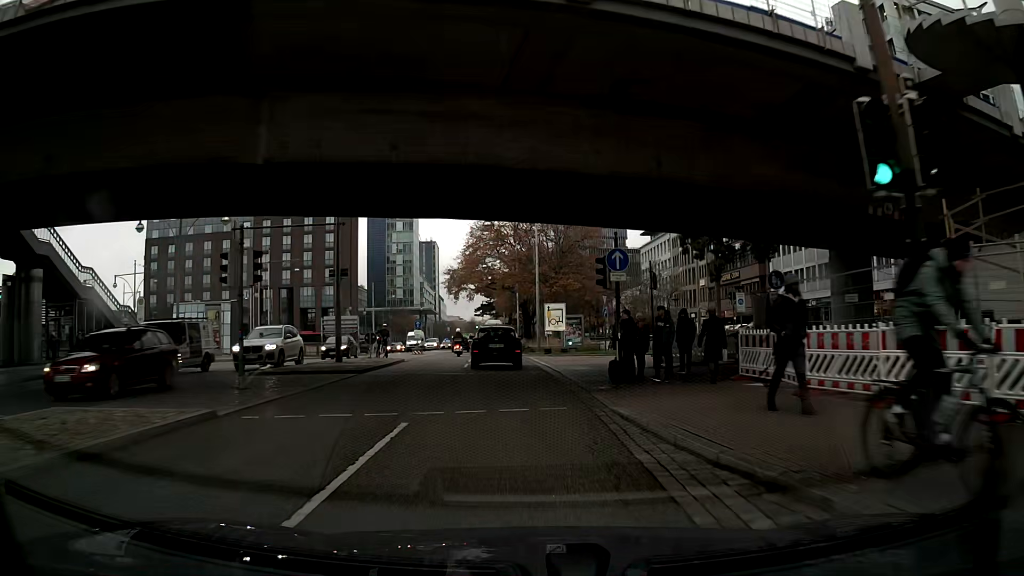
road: primary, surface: asphalt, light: Day
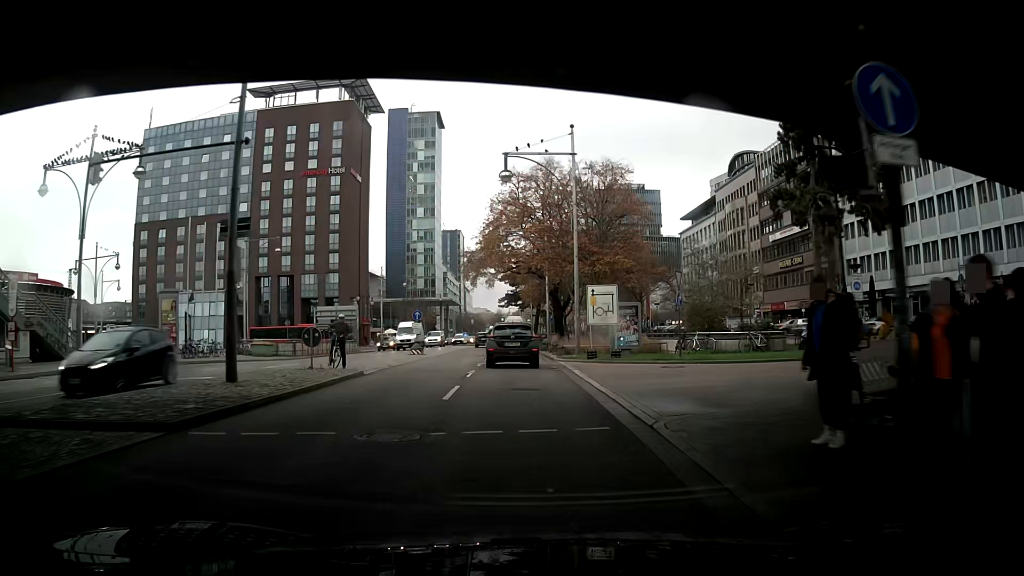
(-0.2, +12.4) m; -2°
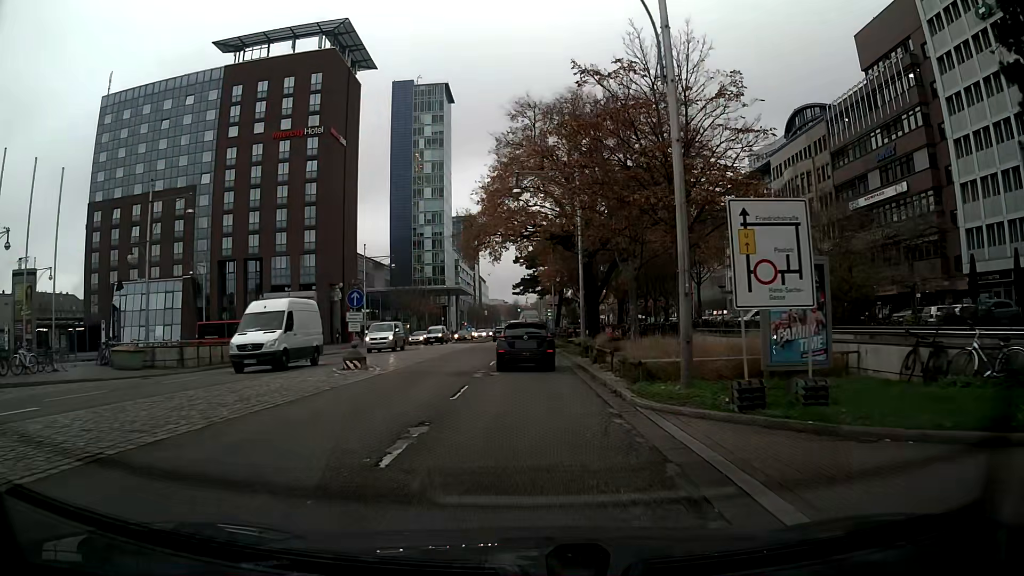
(-0.3, +18.0) m; -1°
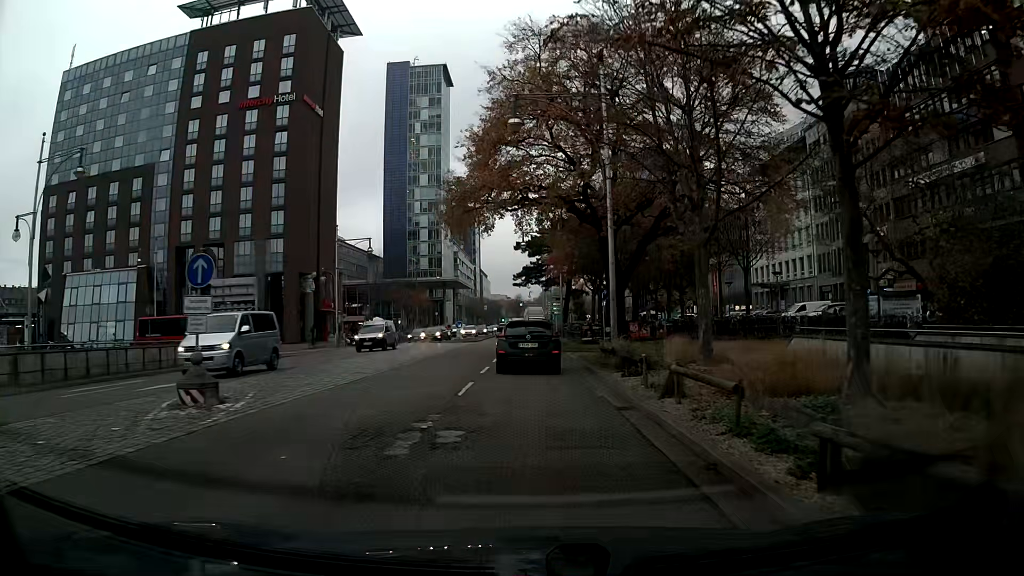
(0.0, +11.4) m; 0°
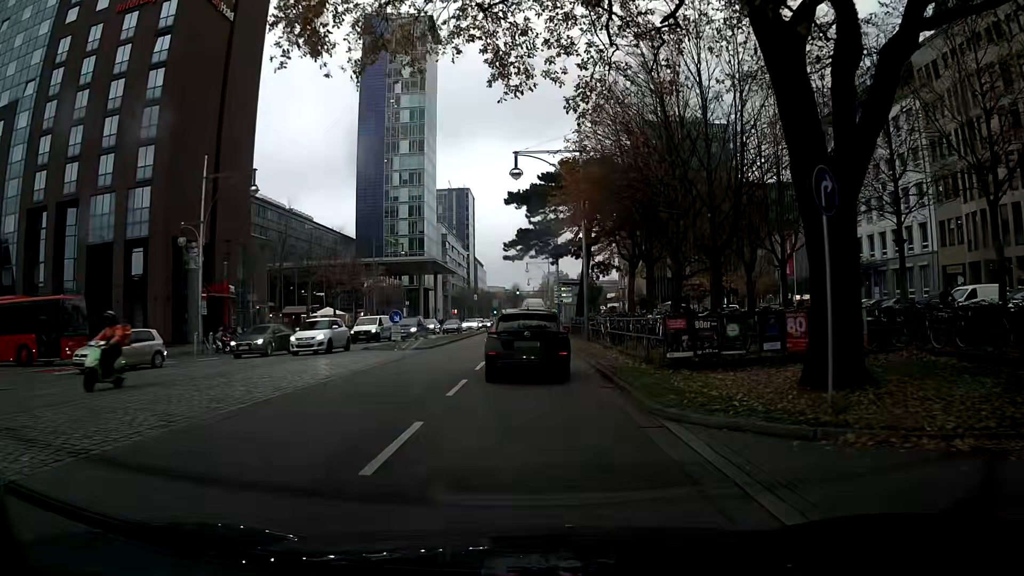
(0.0, +25.2) m; 0°
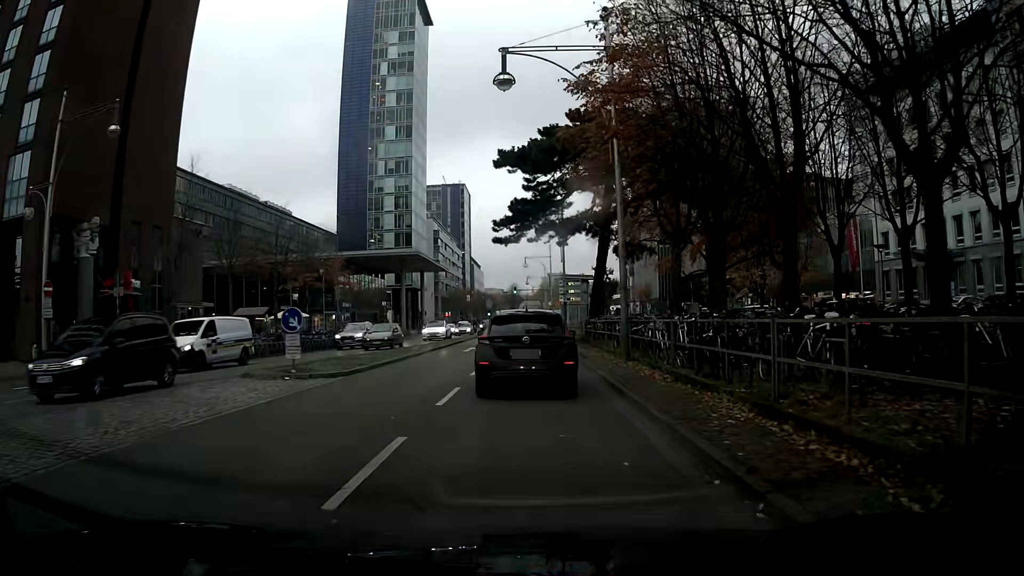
(0.0, +12.9) m; 0°
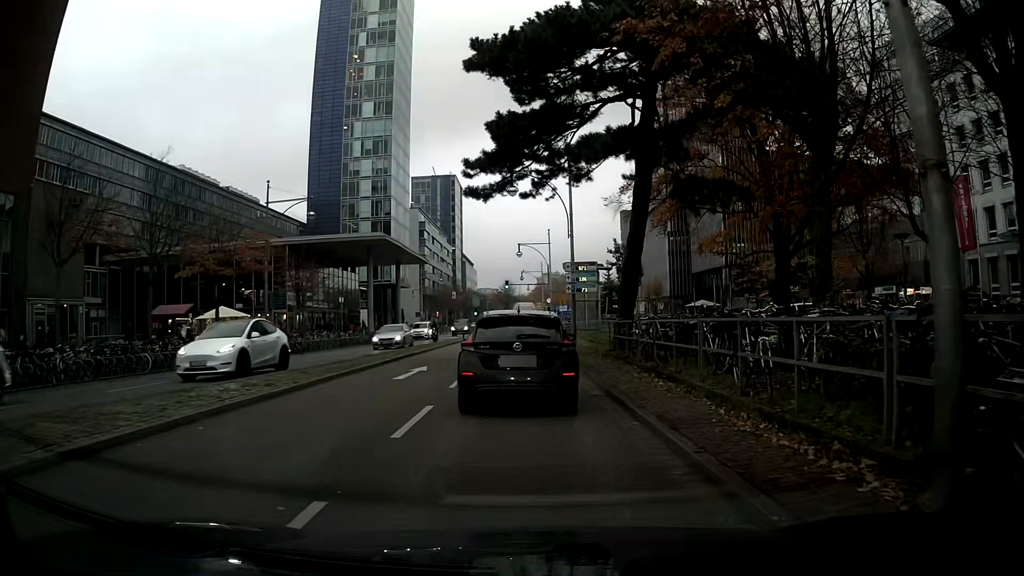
(0.0, +14.7) m; 0°
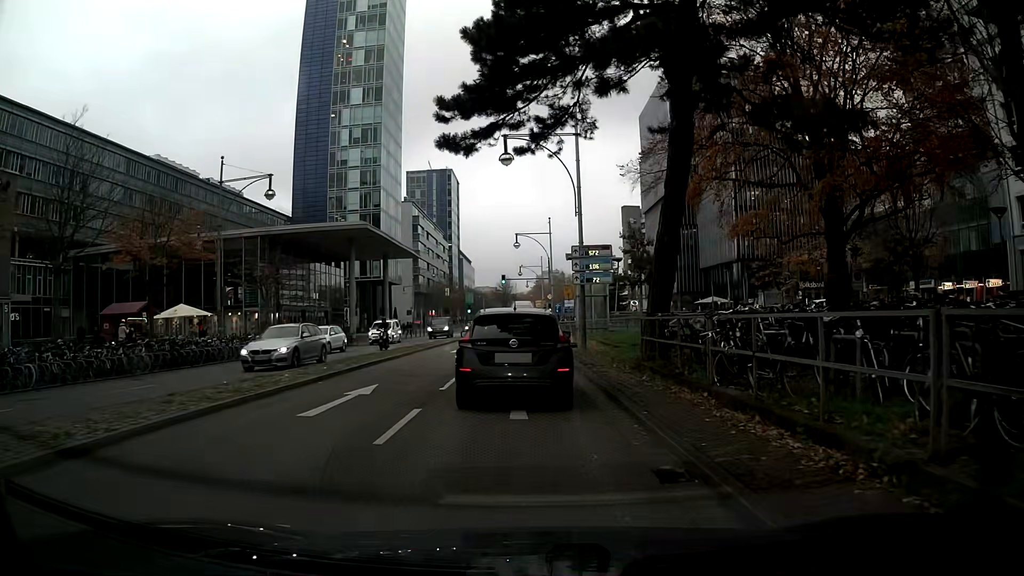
(0.0, +6.7) m; 0°
(0, +10) (0, +20) (0, +30) (-1, +40) (-1, +50) (-1, +60) (-1, +70) (-1, +80) (-1, +90) (-1, +100) m
